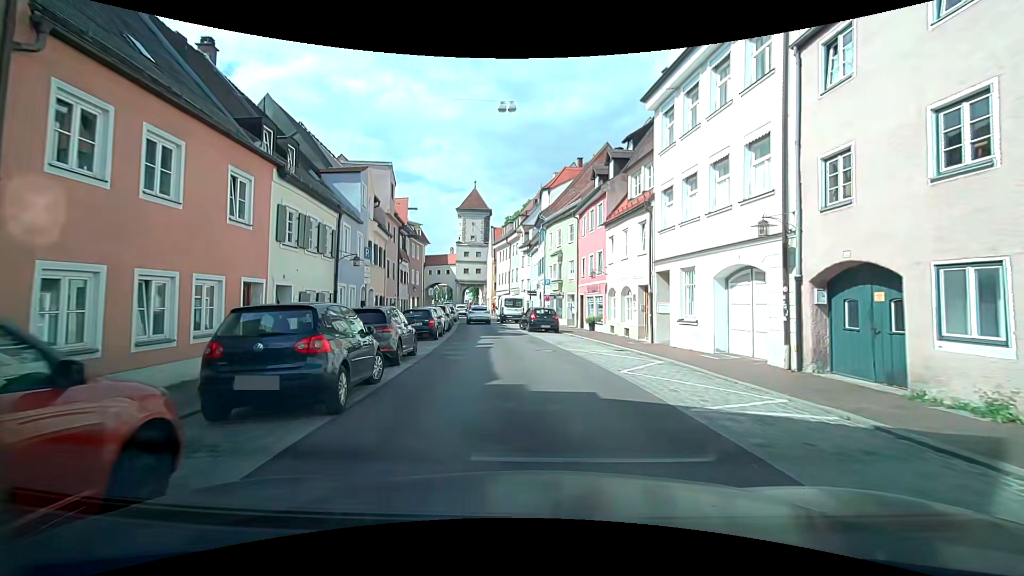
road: residential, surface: asphalt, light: Day
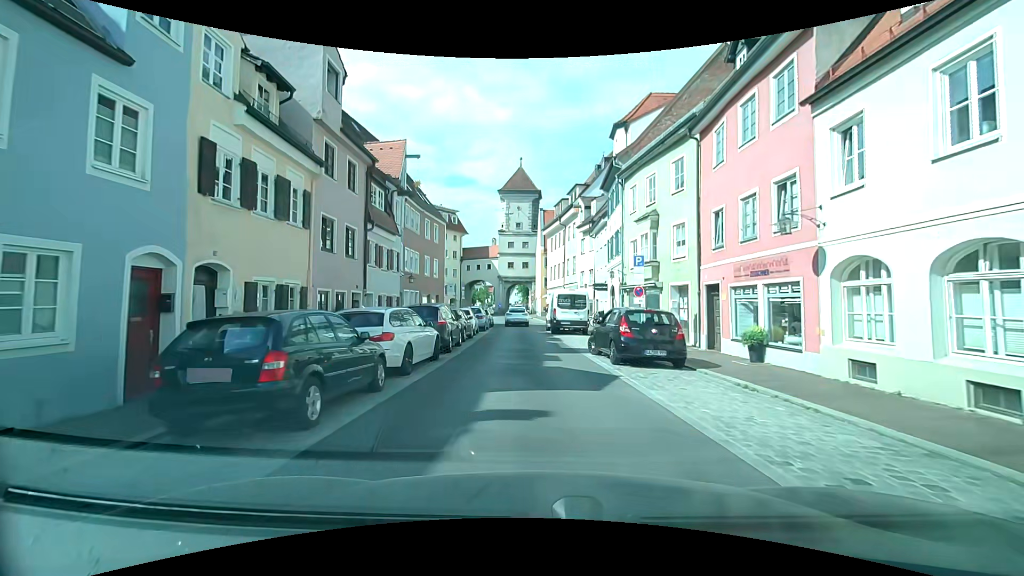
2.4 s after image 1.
(-1.1, +16.0) m; -7°
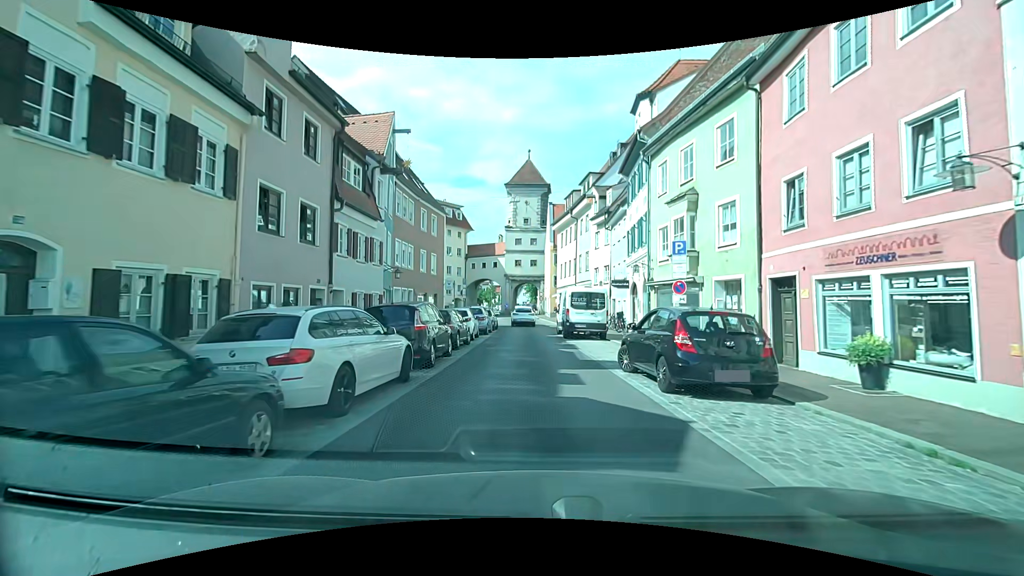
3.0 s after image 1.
(-0.1, +4.1) m; -2°
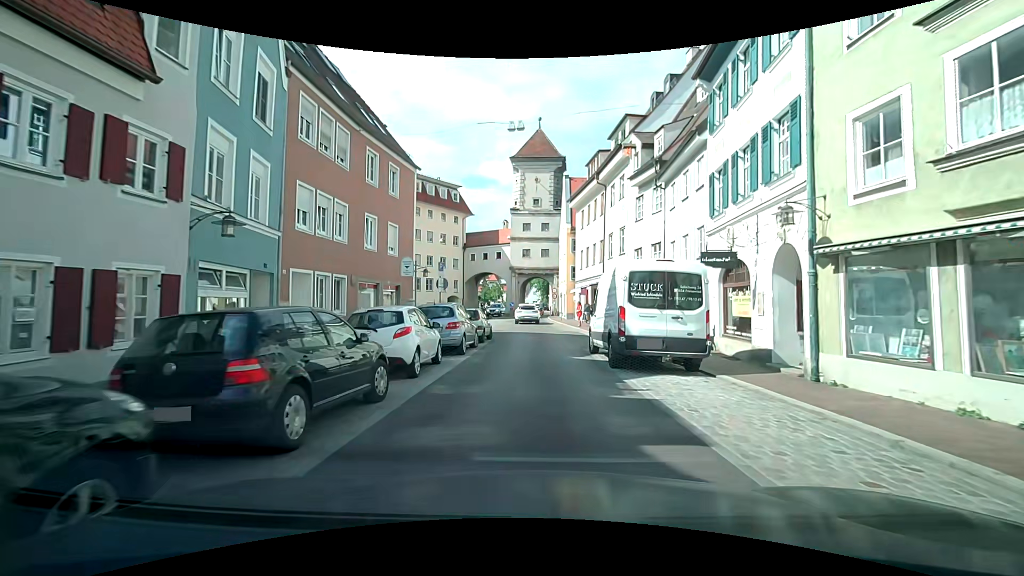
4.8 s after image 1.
(0.0, +12.4) m; +1°
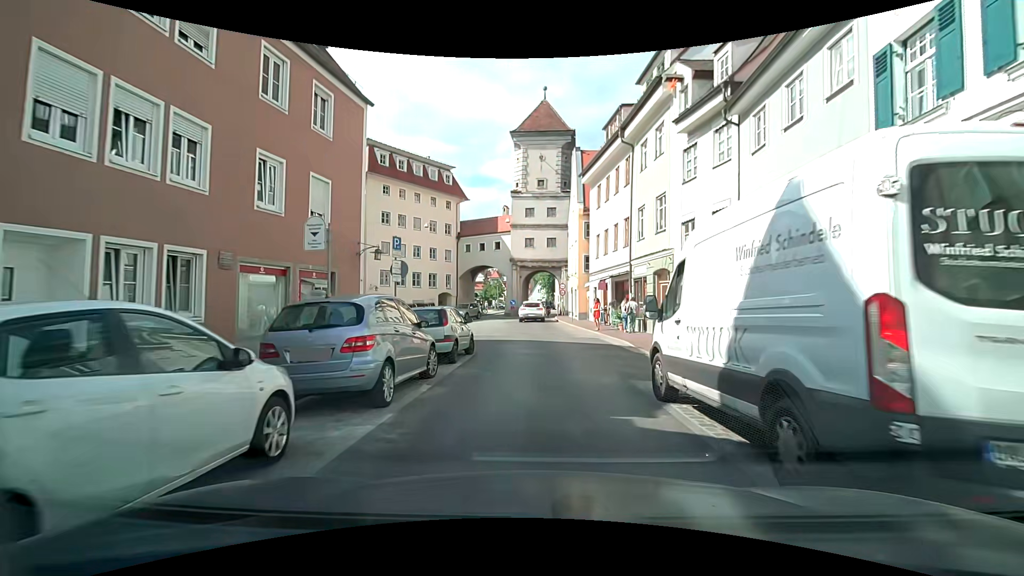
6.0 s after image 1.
(-0.3, +8.2) m; -2°
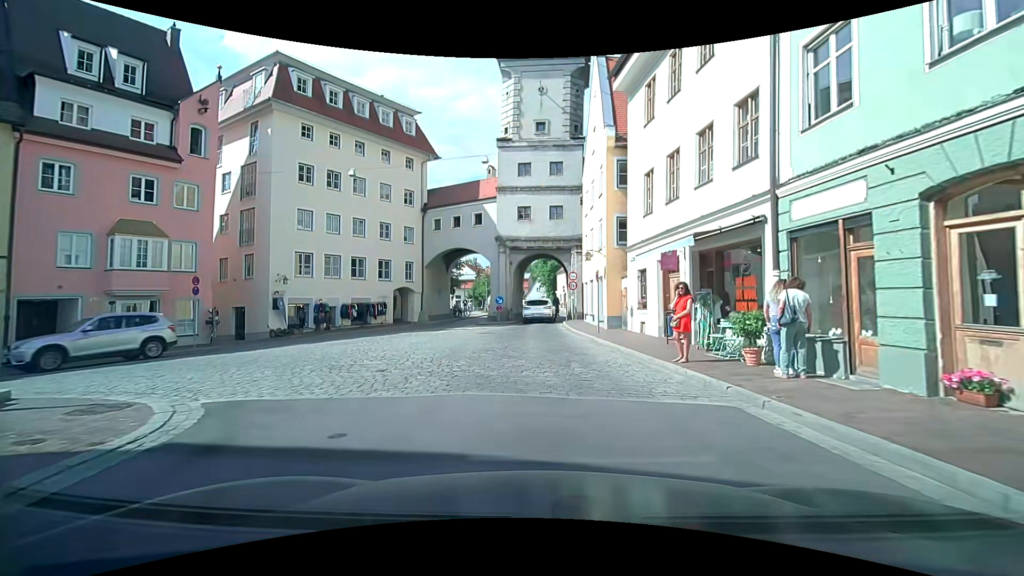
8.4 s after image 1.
(-0.2, +15.6) m; 0°
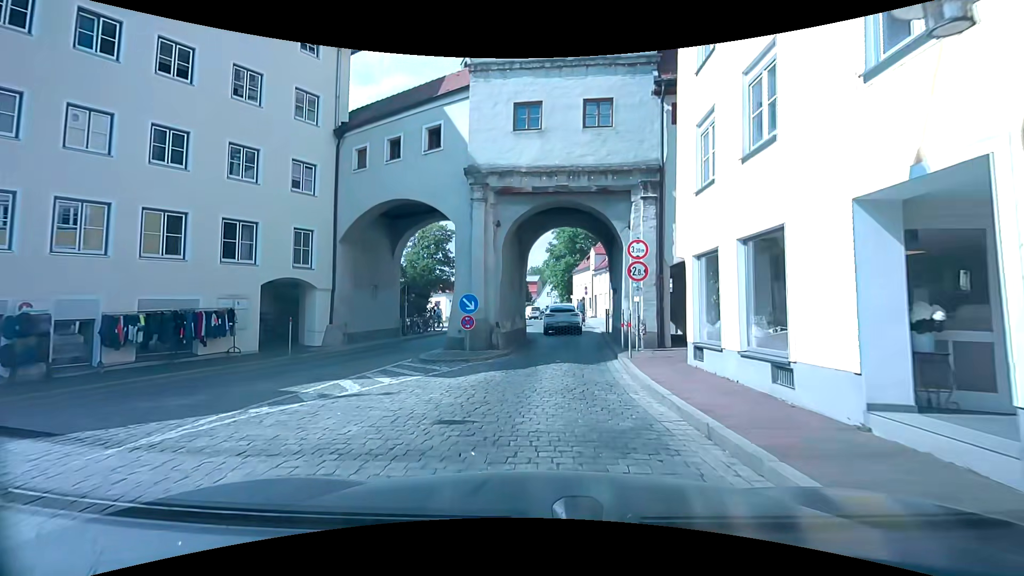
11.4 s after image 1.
(-0.2, +18.3) m; -2°
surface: sett
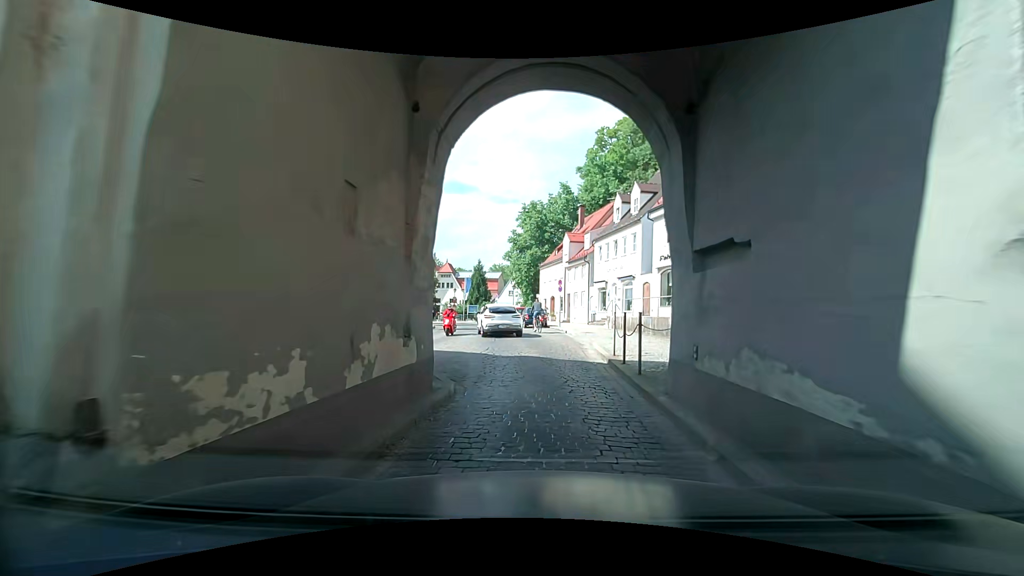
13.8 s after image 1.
(+0.6, +13.2) m; +4°
